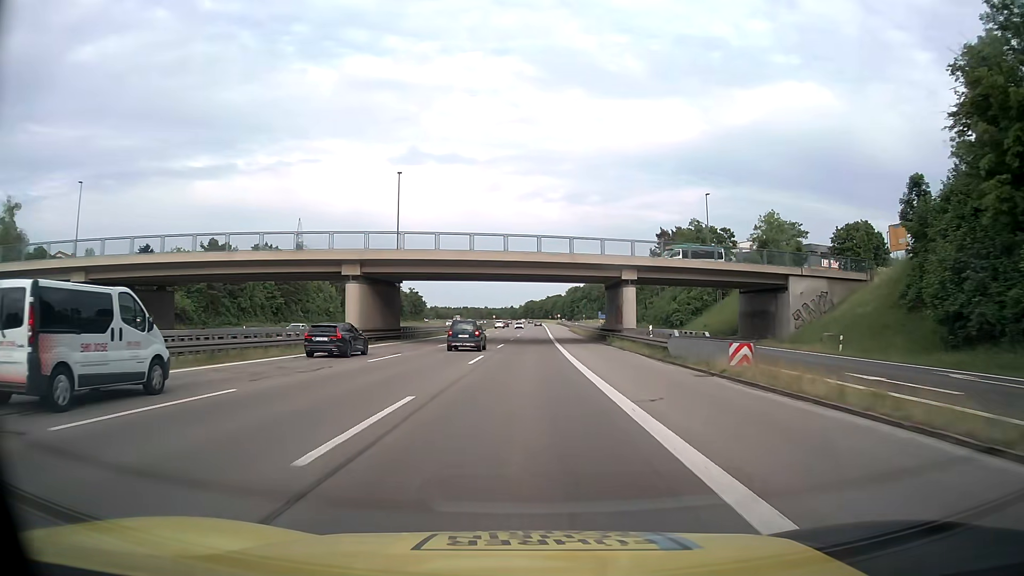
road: motorway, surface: asphalt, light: Day
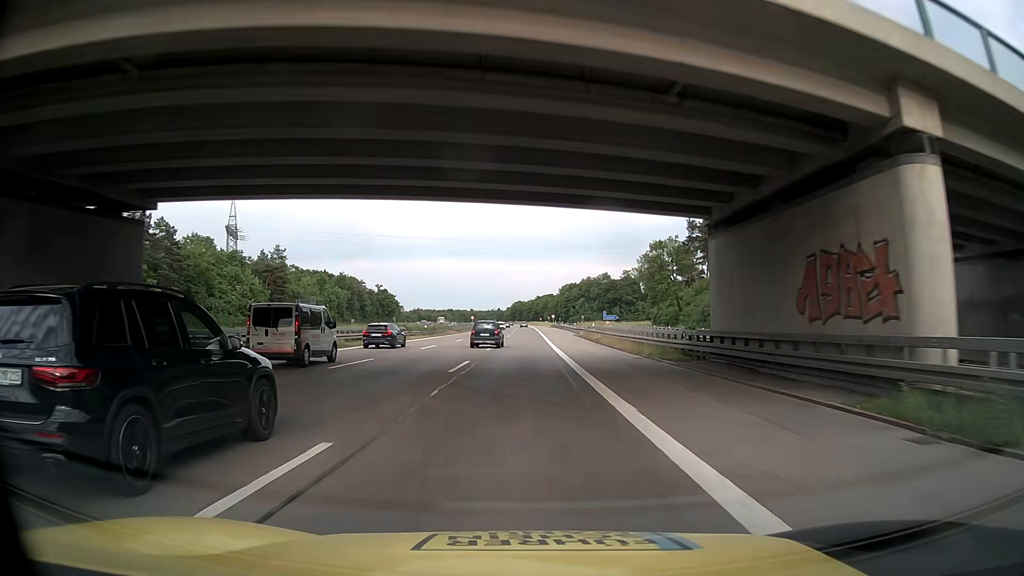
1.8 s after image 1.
(+0.4, +41.1) m; +1°
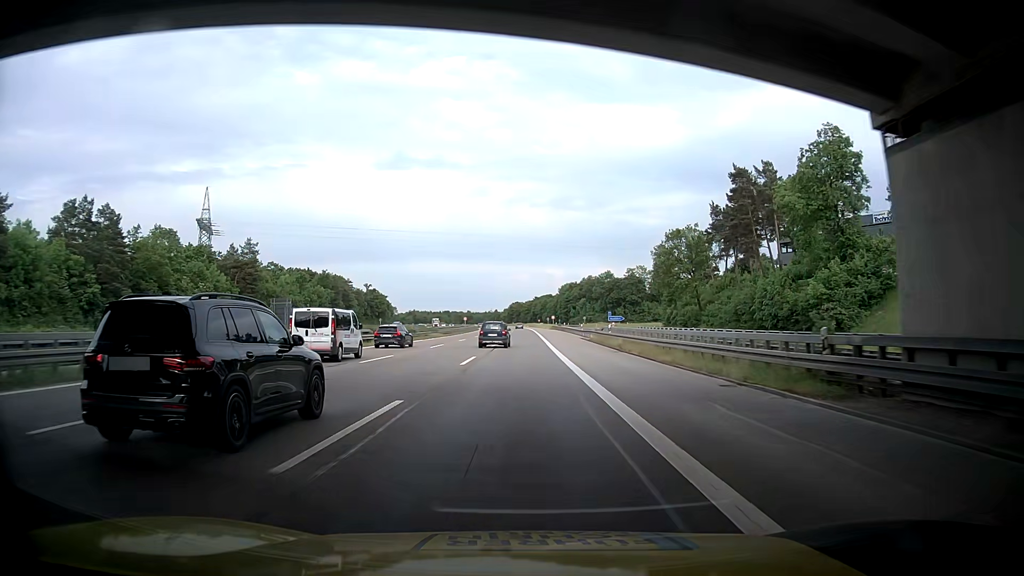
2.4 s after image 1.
(+0.1, +13.7) m; 0°
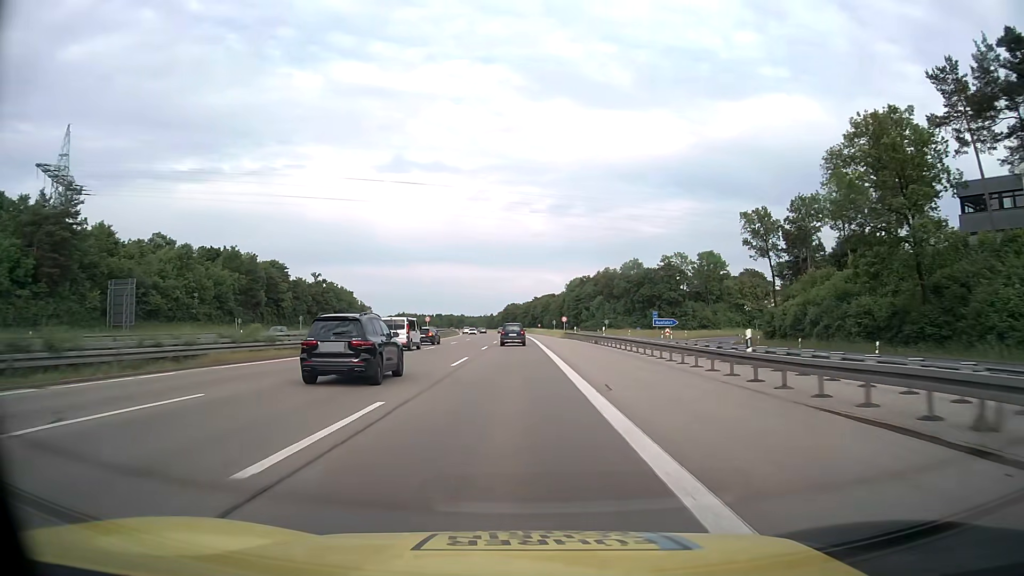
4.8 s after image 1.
(+0.6, +54.6) m; +1°
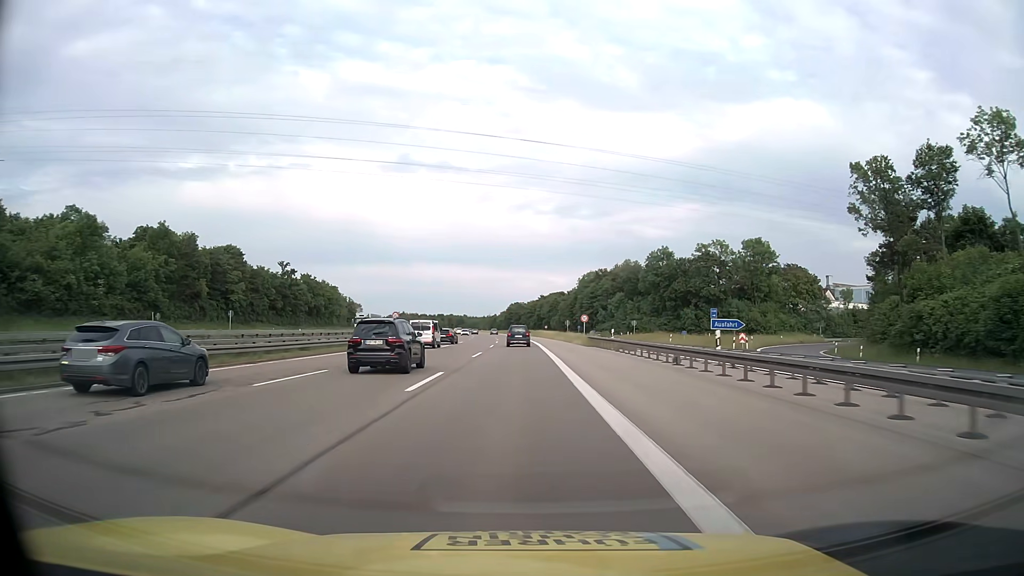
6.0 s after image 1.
(-0.1, +27.3) m; 0°
(0, +10) (0, +20) (0, +30) (0, +40) (0, +50) (-1, +60) (-1, +70) (-1, +80) (-2, +90) (-2, +100) m
